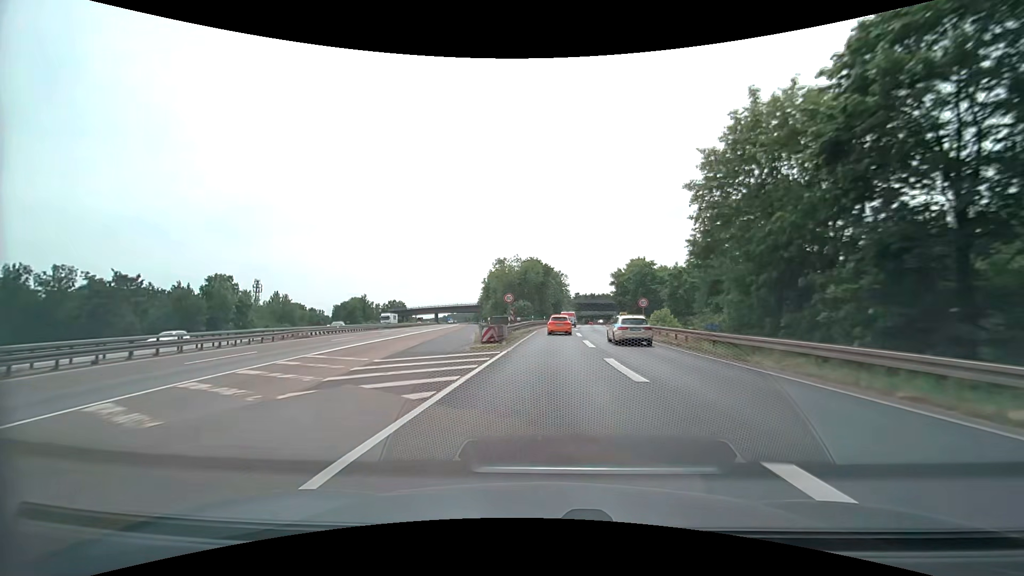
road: motorway_link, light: Day
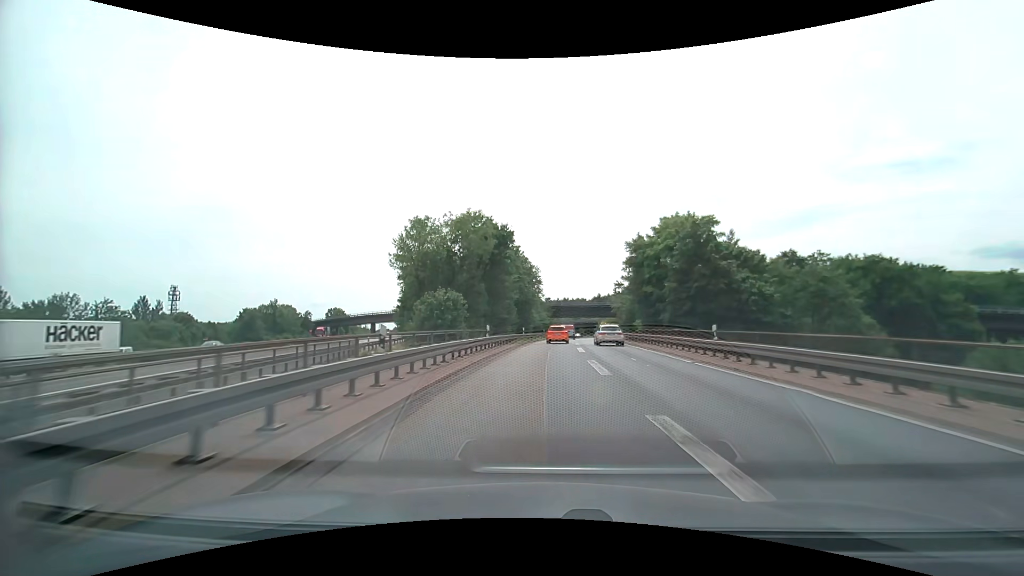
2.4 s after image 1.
(+1.4, +45.6) m; +4°
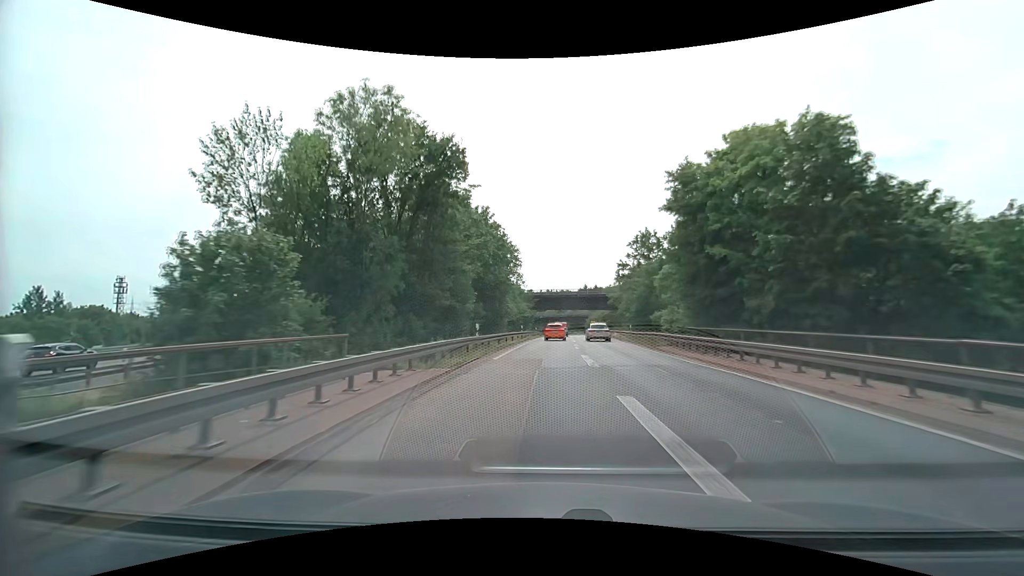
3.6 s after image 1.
(+0.3, +22.1) m; +2°
(0, +10) (0, +20) (+1, +30) (+1, +40) (+1, +50) (+2, +60) (+2, +70) (+3, +80) (+3, +90) (+2, +100) m
